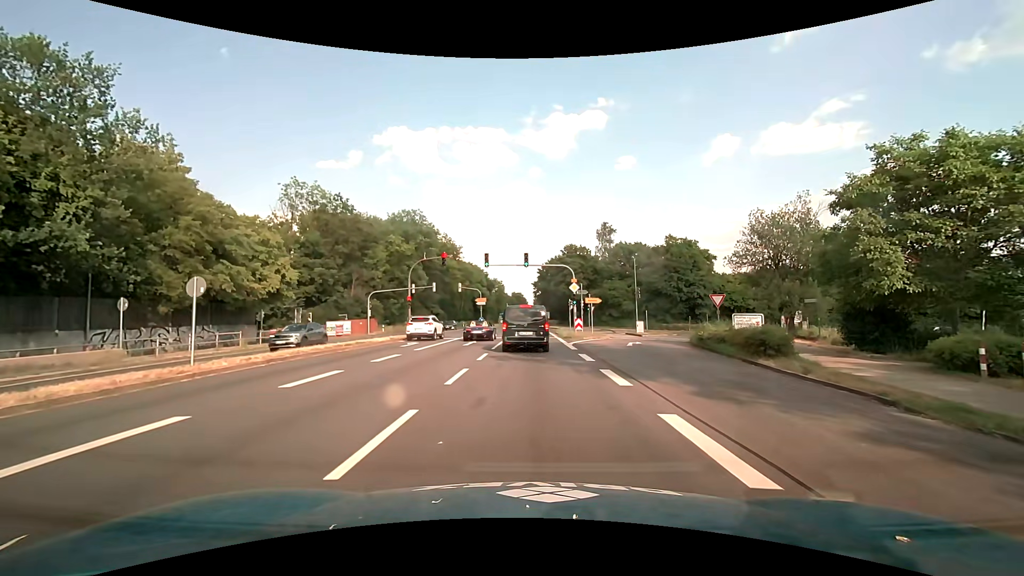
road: primary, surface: asphalt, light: Day
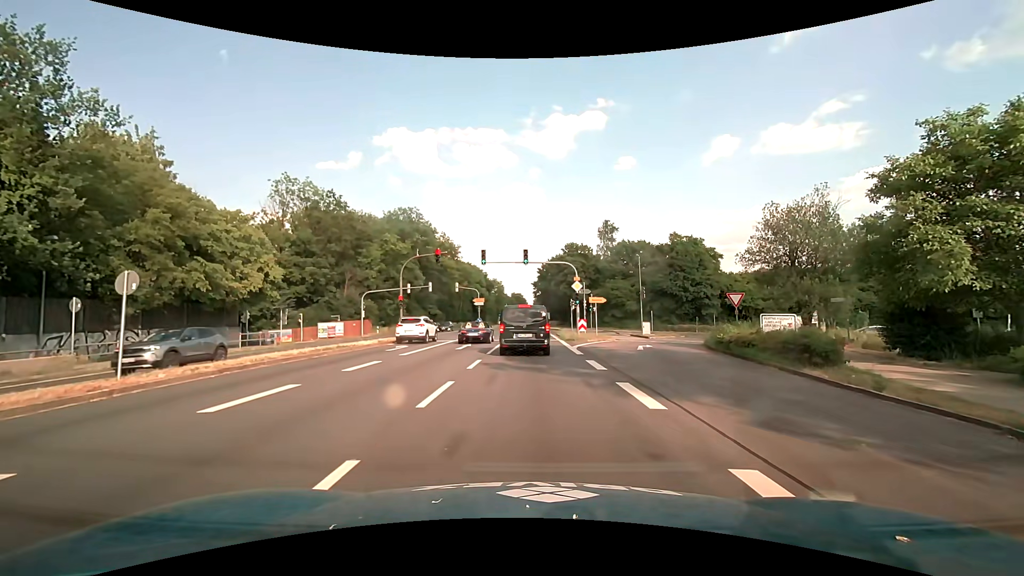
(+0.1, +2.5) m; +1°
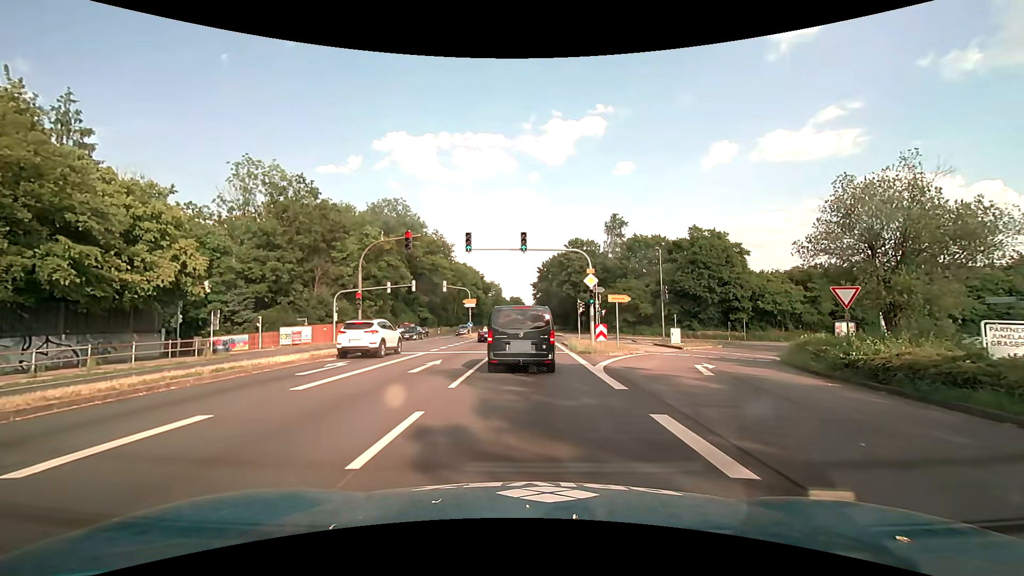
(+0.1, +8.9) m; +1°
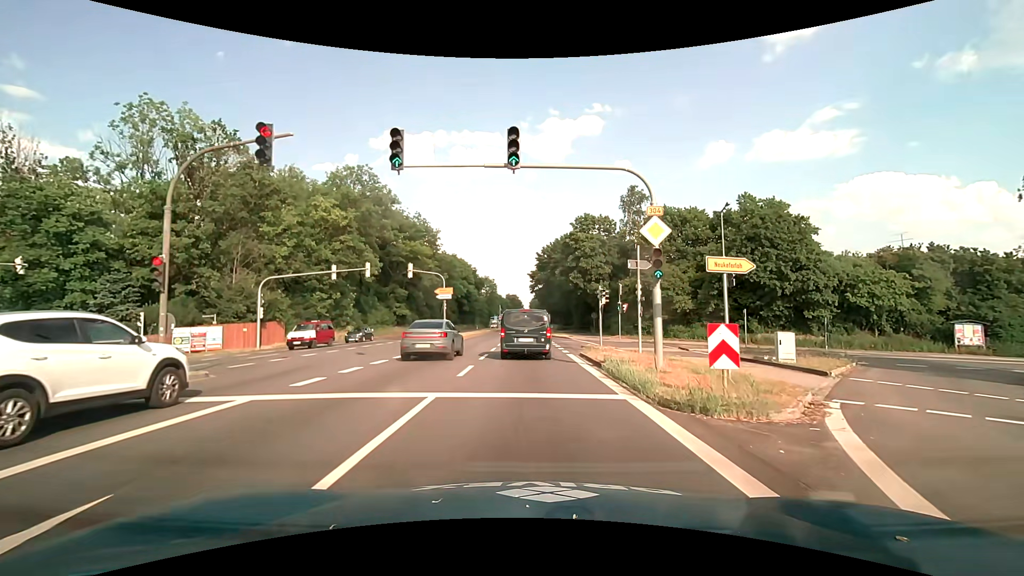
(0.0, +15.5) m; 0°
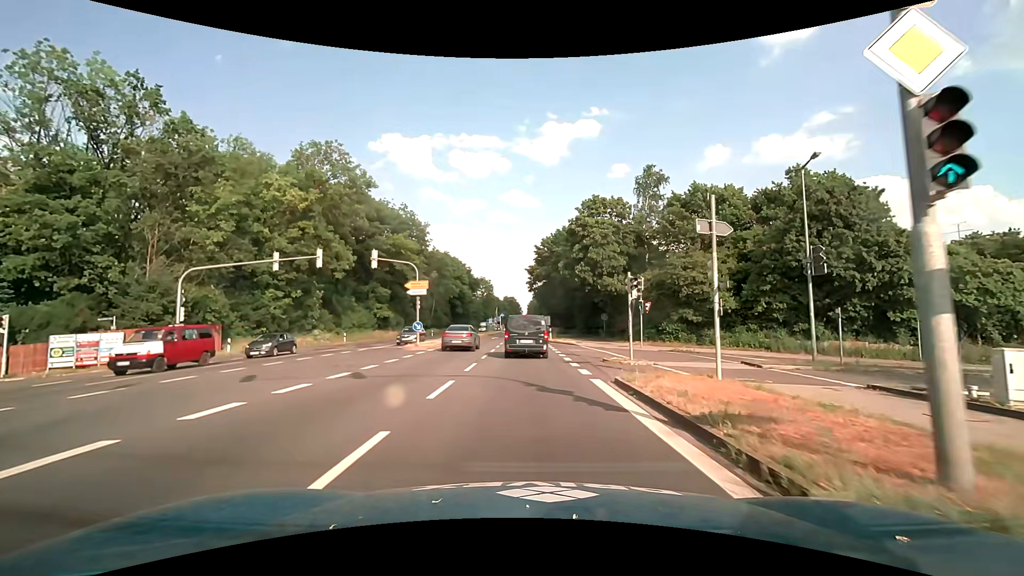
(0.0, +9.5) m; 0°
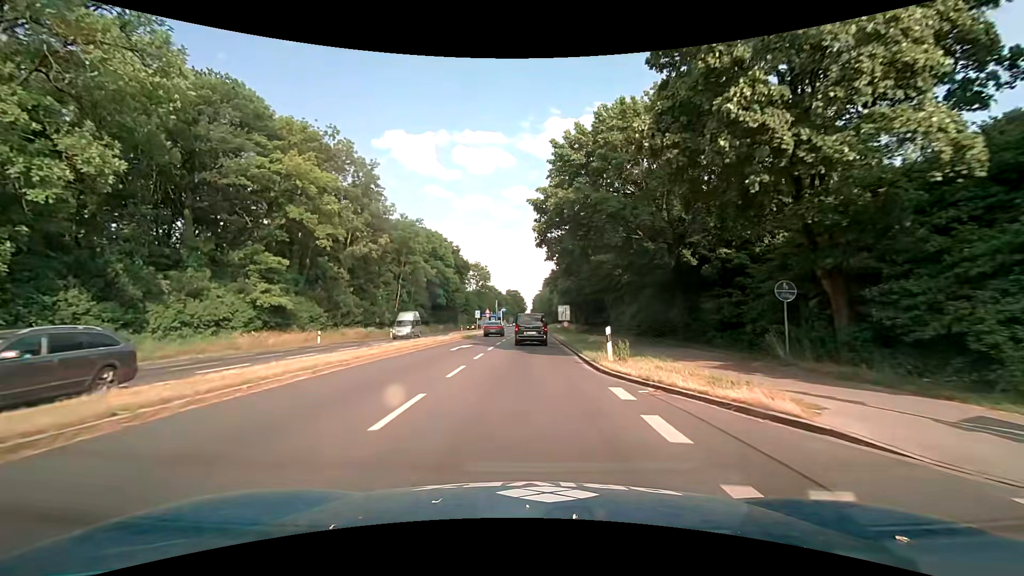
(0.0, +33.6) m; 0°
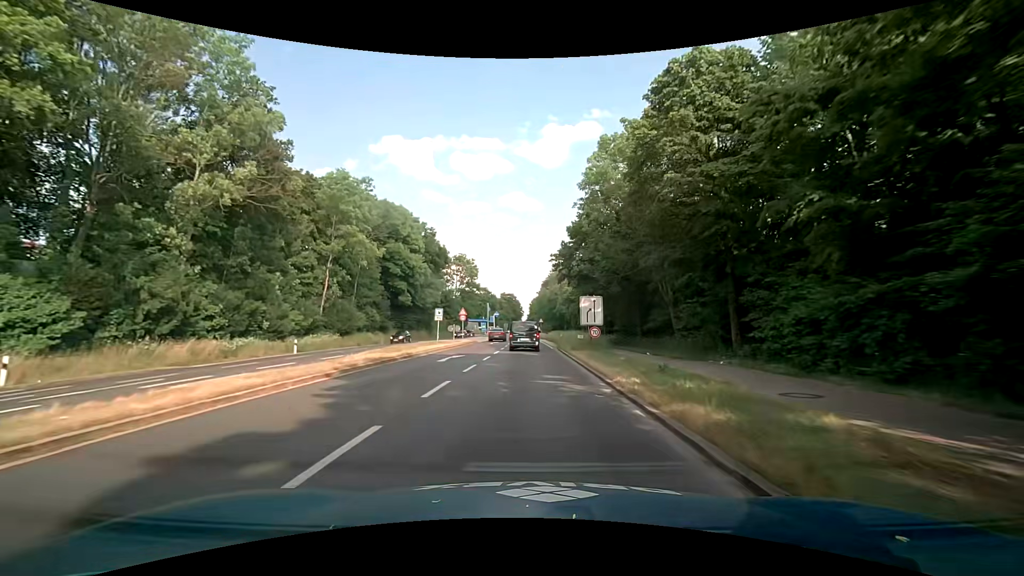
(-0.1, +27.1) m; 0°
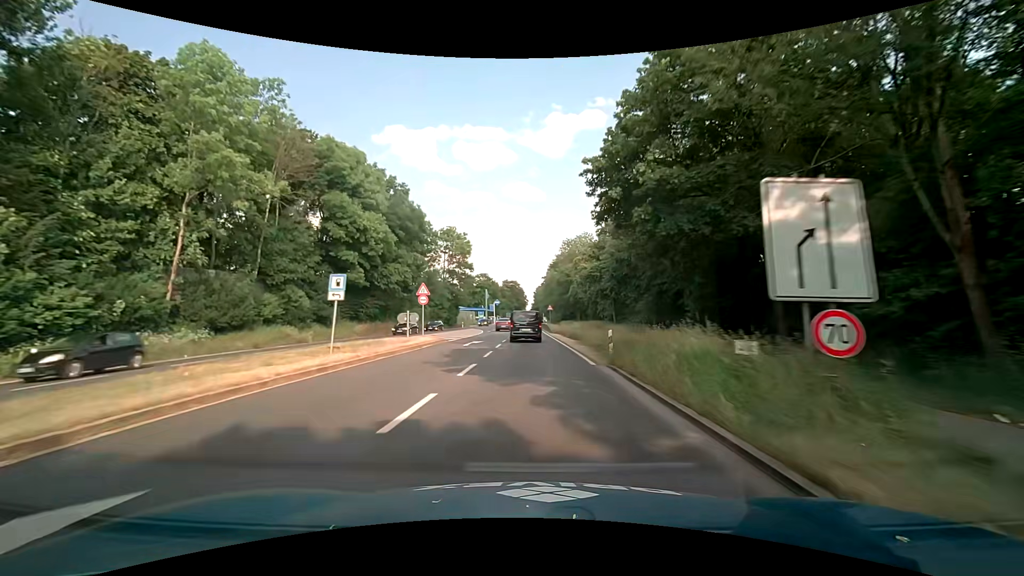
(-0.1, +22.0) m; 0°
(0, +10) (0, +20) (0, +30) (0, +40) (0, +50) (-1, +60) (-1, +70) (-1, +80) (-1, +90) (-2, +100) m
